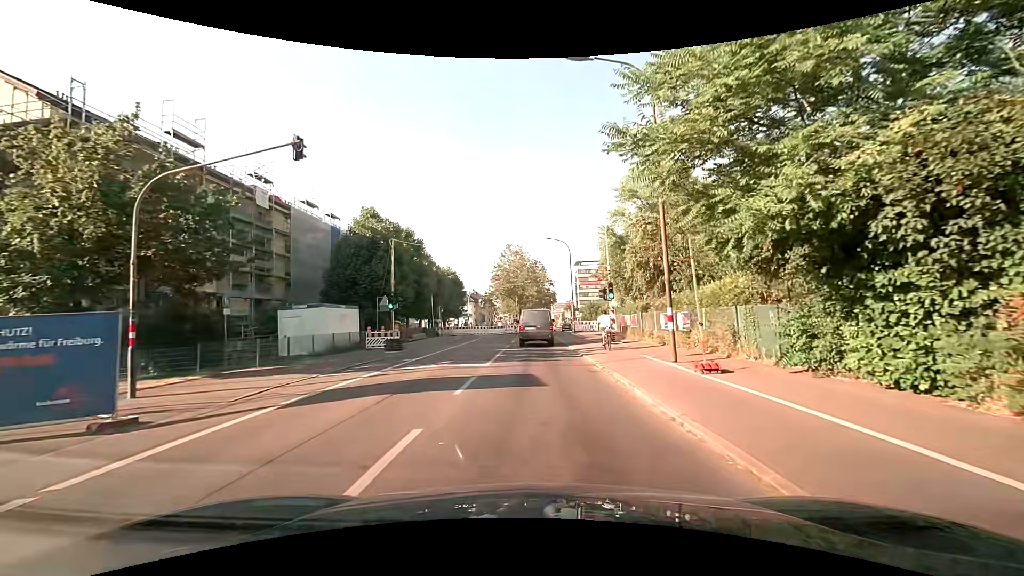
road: secondary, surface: asphalt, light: Day
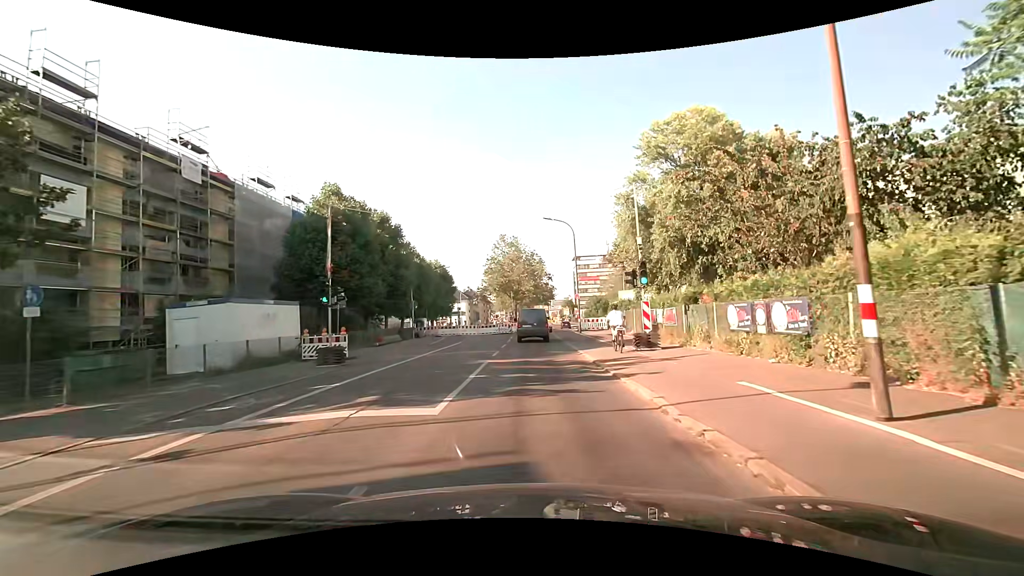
(0.0, +8.1) m; 0°
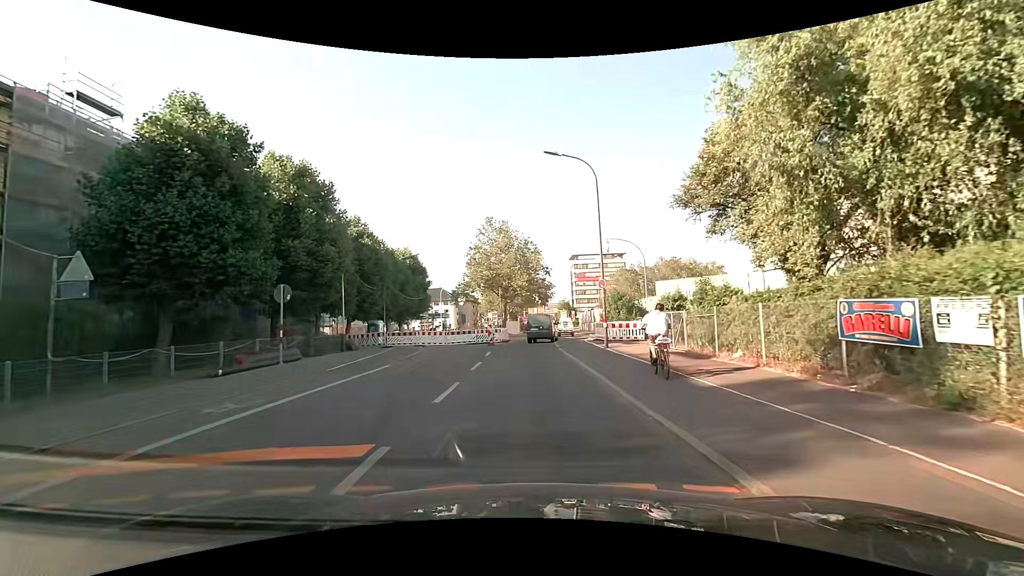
(+0.1, +16.2) m; 0°
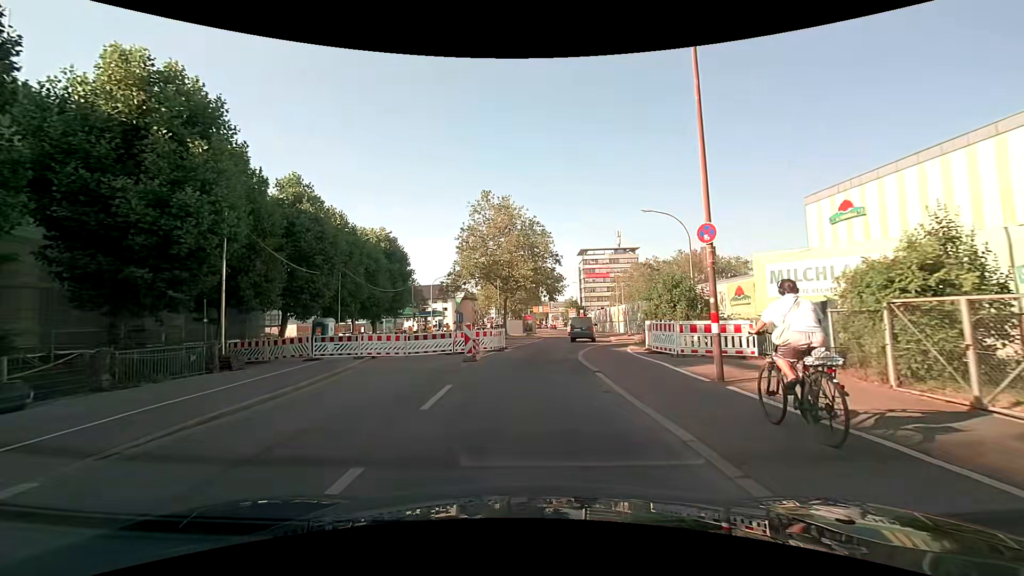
(0.0, +12.9) m; -1°
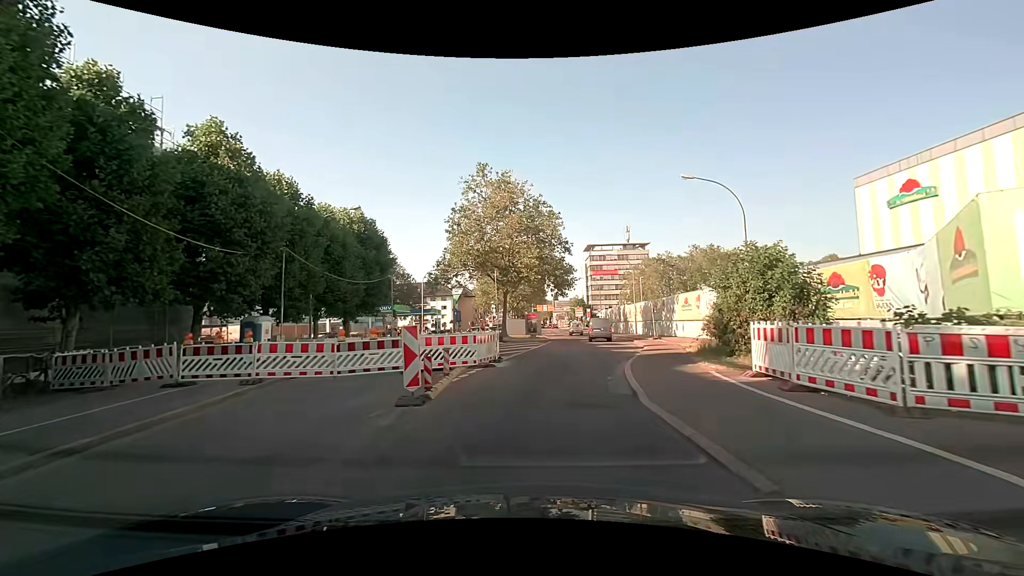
(+0.1, +9.0) m; 0°
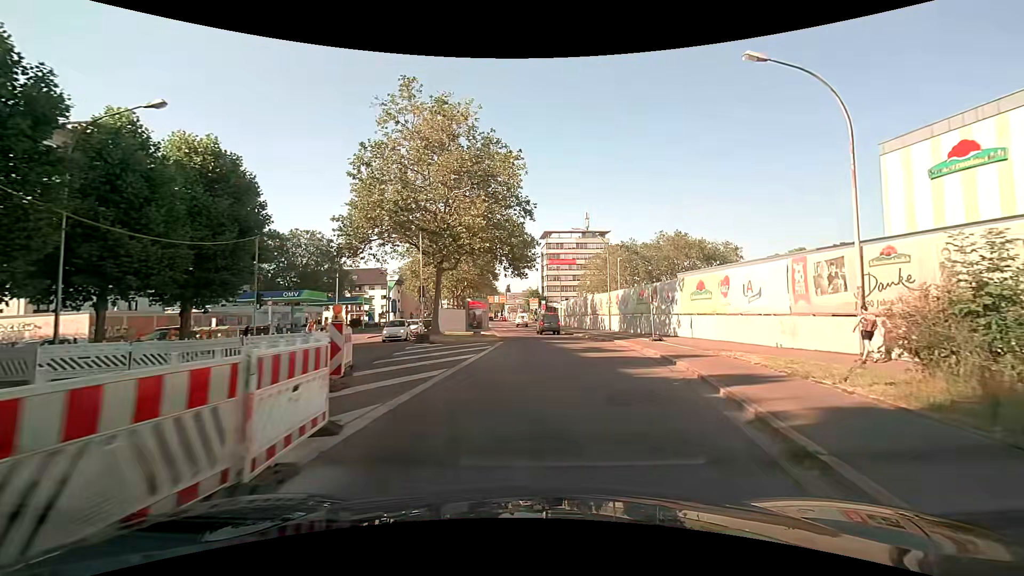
(+0.5, +14.0) m; +6°
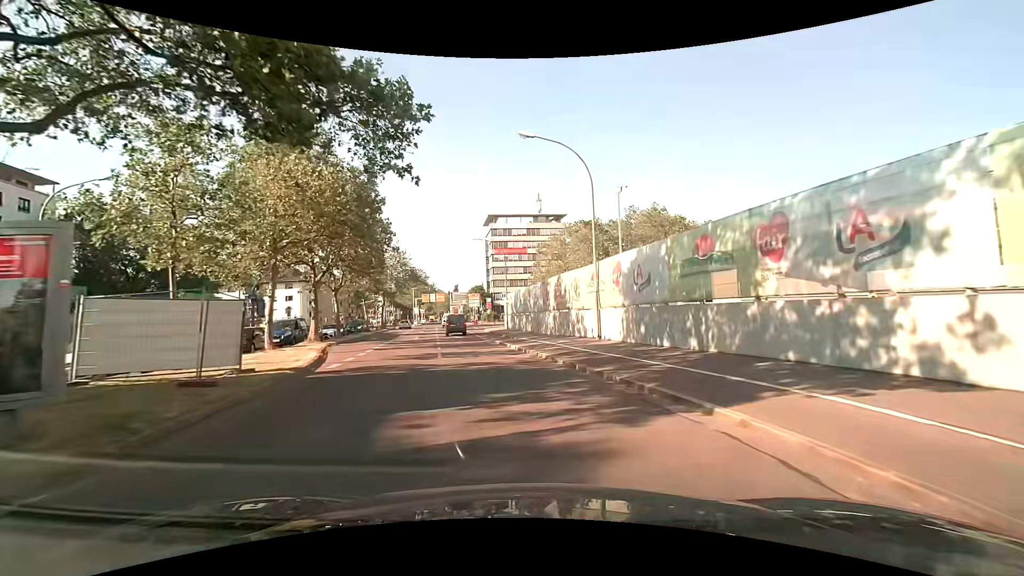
(+1.8, +25.0) m; +5°
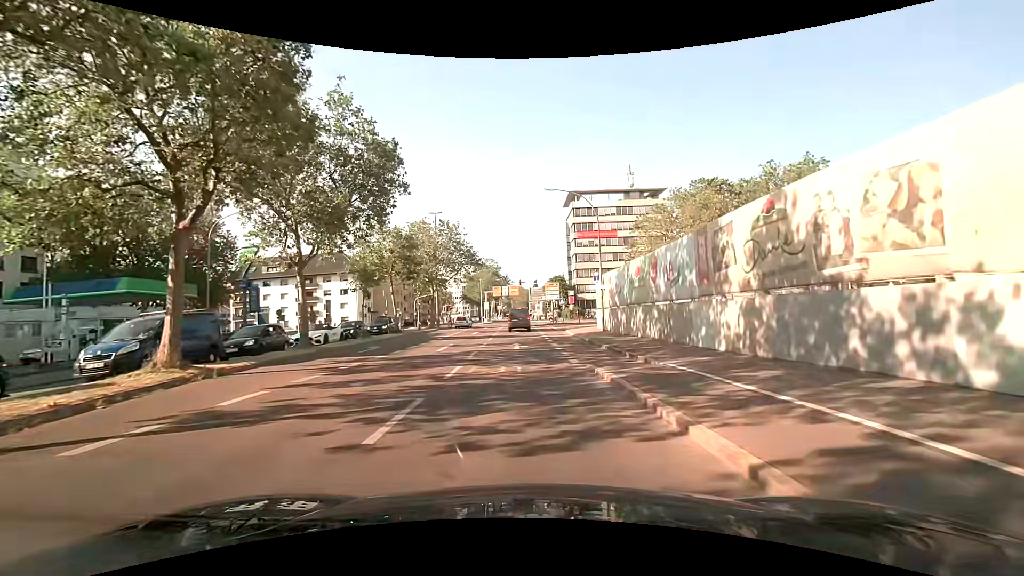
(-1.7, +19.4) m; -10°
